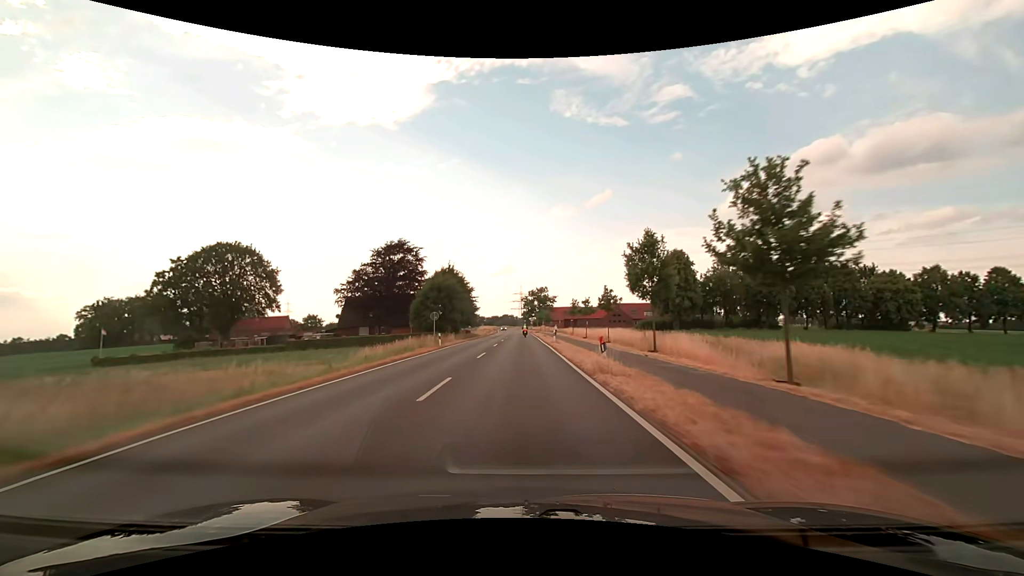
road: secondary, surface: asphalt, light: Day
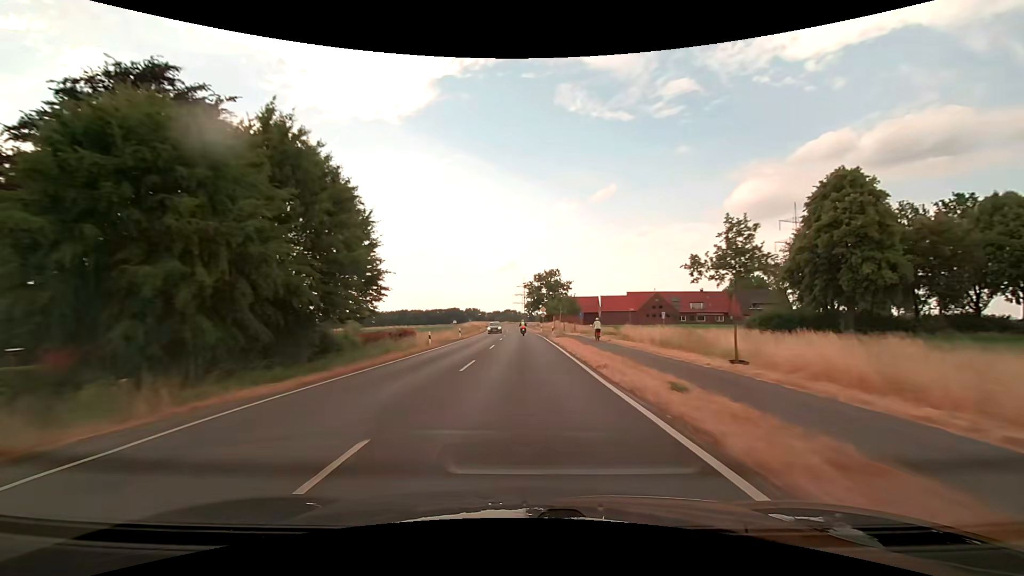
(-0.2, +55.2) m; 0°
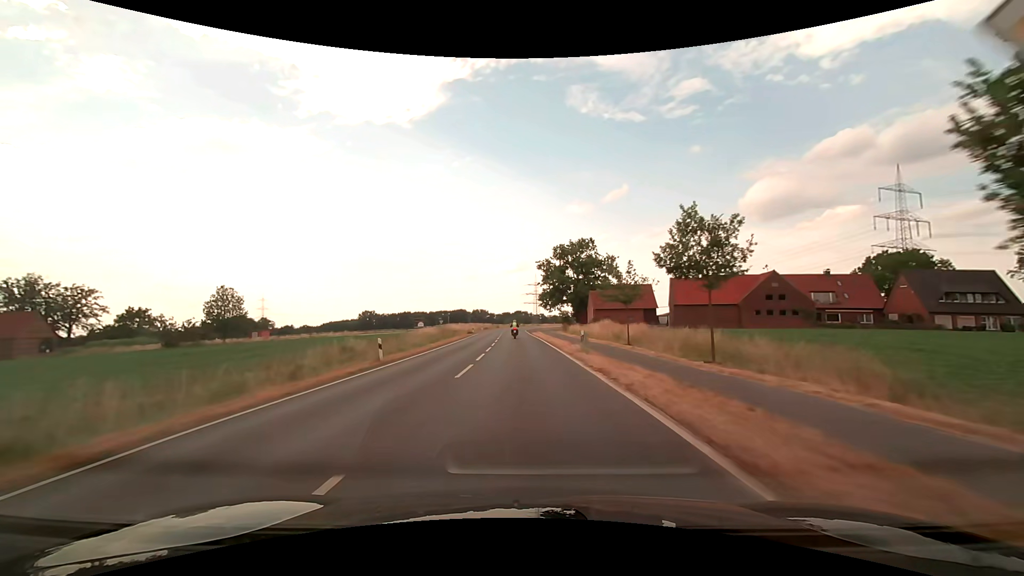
(-0.3, +60.8) m; -1°
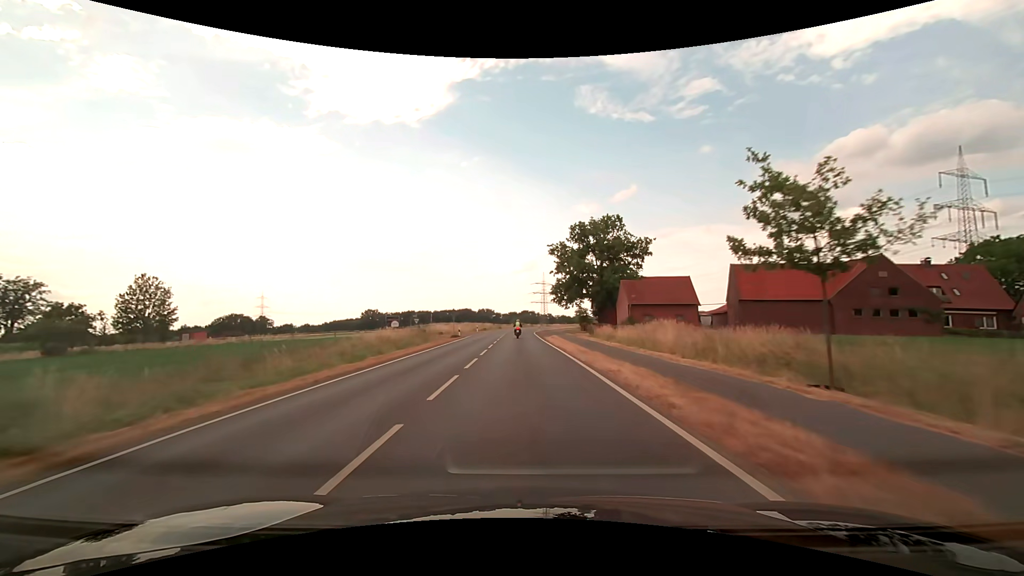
(-0.2, +21.8) m; -1°
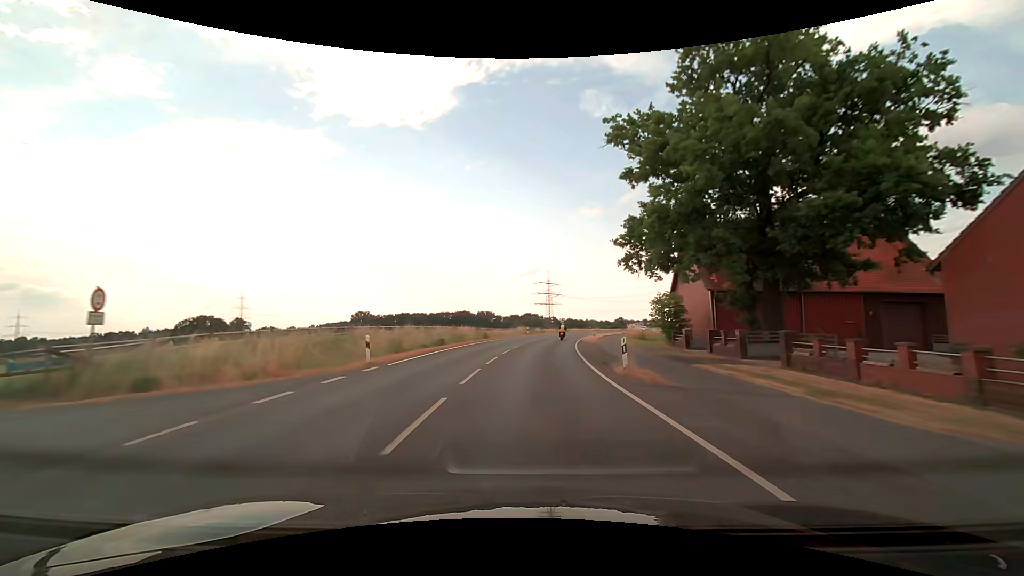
(-0.8, +51.4) m; 0°
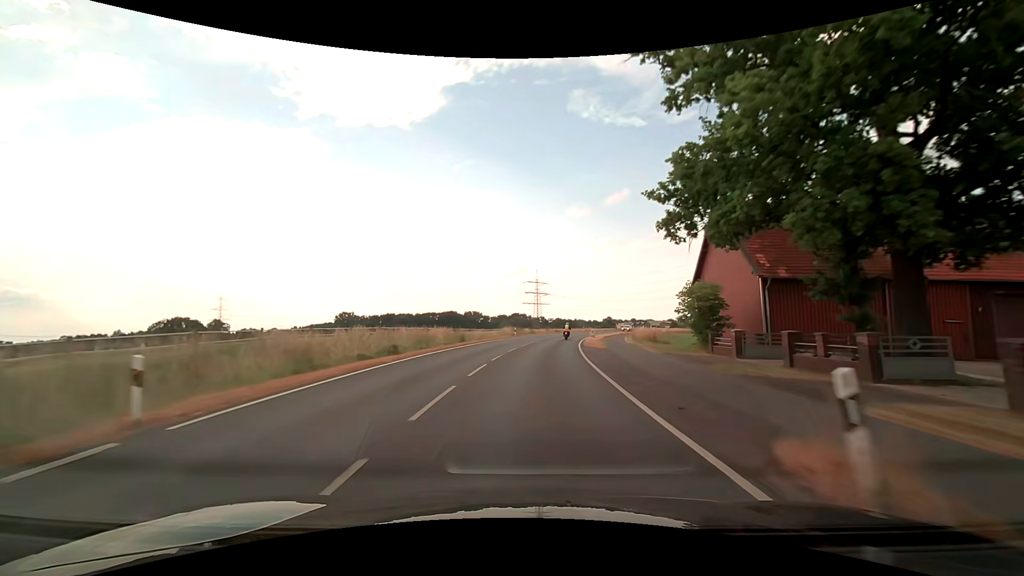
(+0.1, +10.3) m; +1°
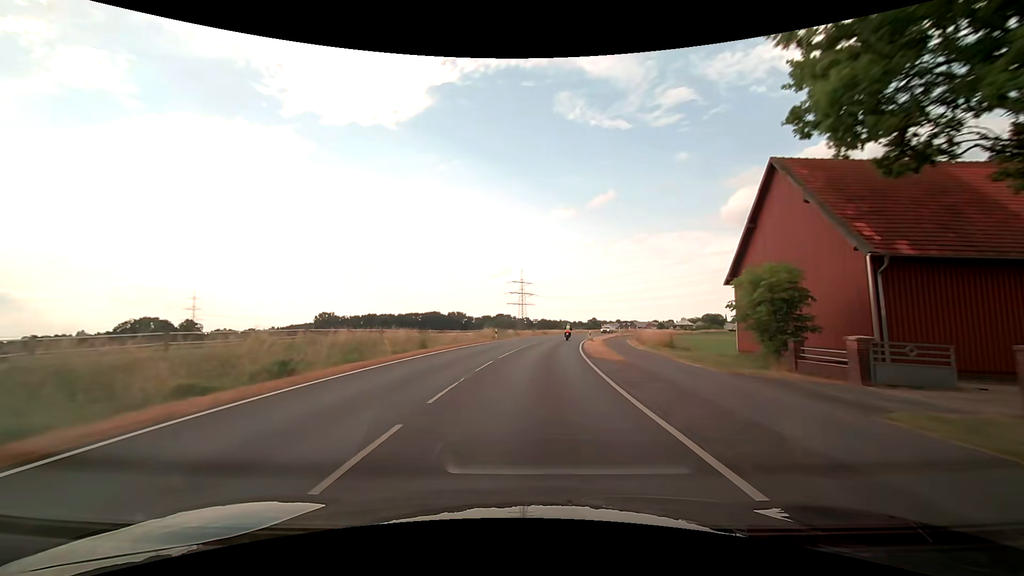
(+0.1, +10.4) m; +2°
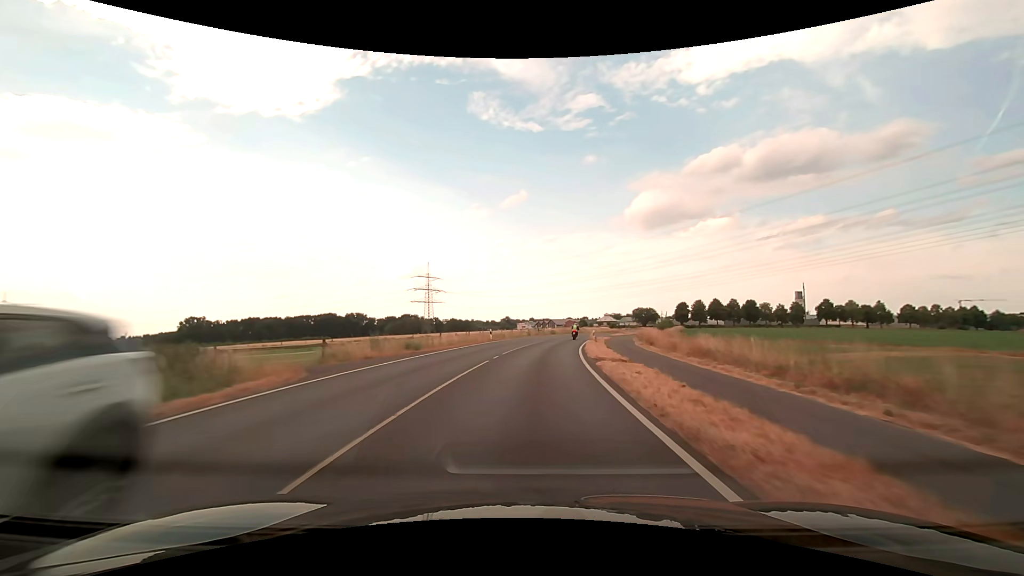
(+4.6, +52.6) m; +10°
(0, +10) (+1, +20) (+1, +30) (+3, +40) (+4, +50) (+6, +60) (+9, +69) (+11, +79) (+14, +88) (+17, +98) m
